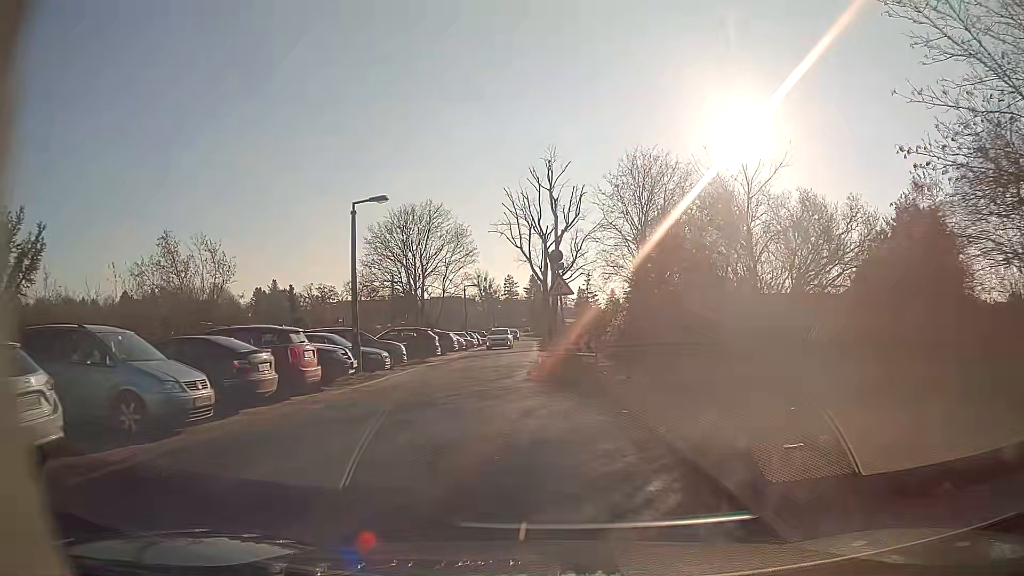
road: residential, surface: asphalt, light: Day
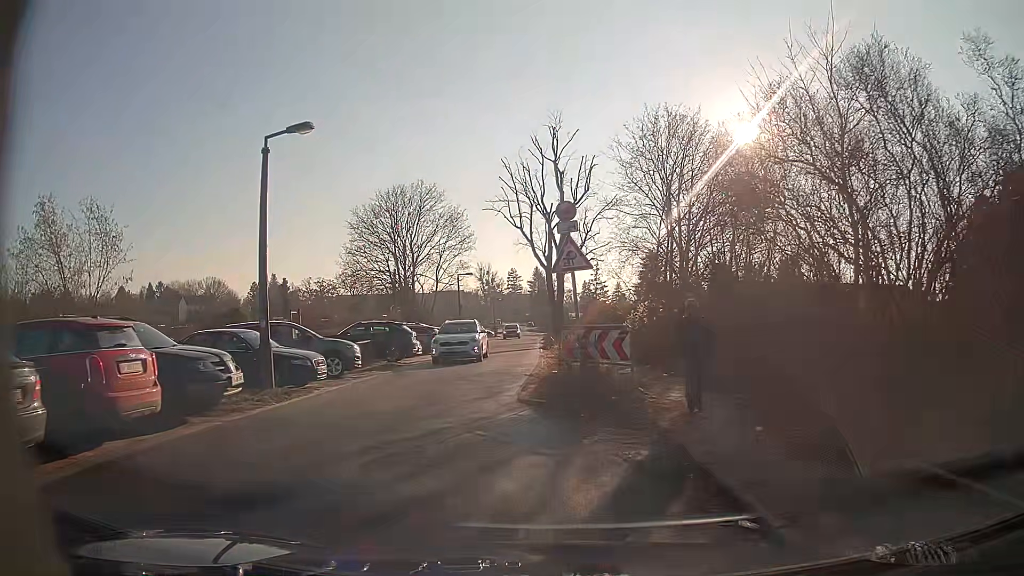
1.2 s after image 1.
(0.0, +6.7) m; 0°
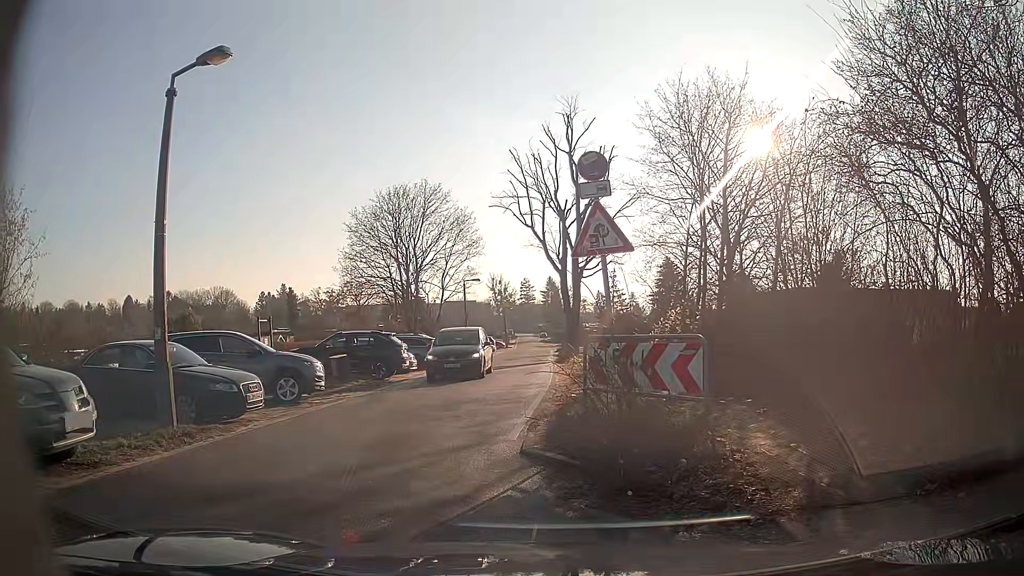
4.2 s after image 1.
(-0.1, +4.0) m; -2°
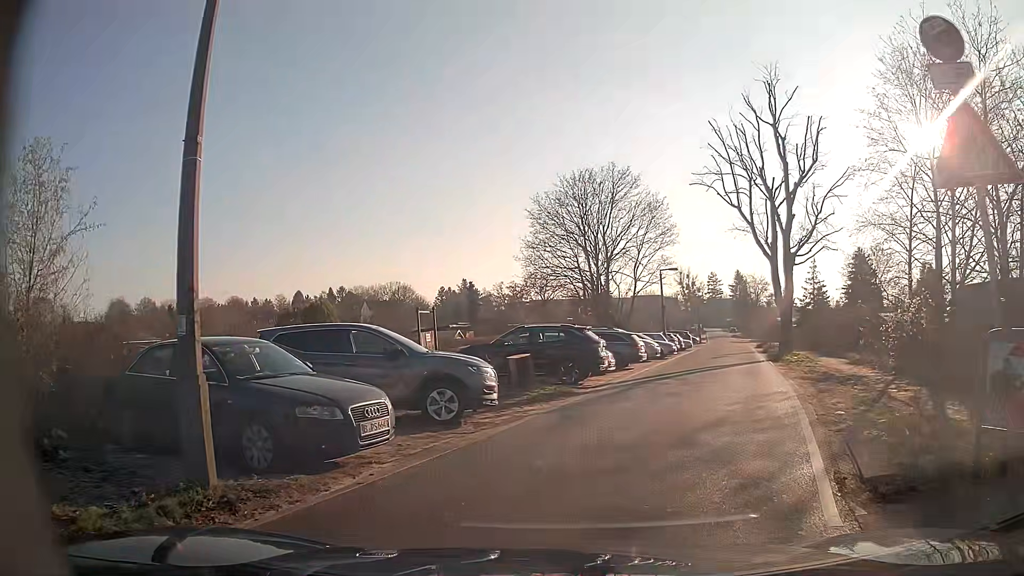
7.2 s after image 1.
(-0.7, +4.6) m; -16°
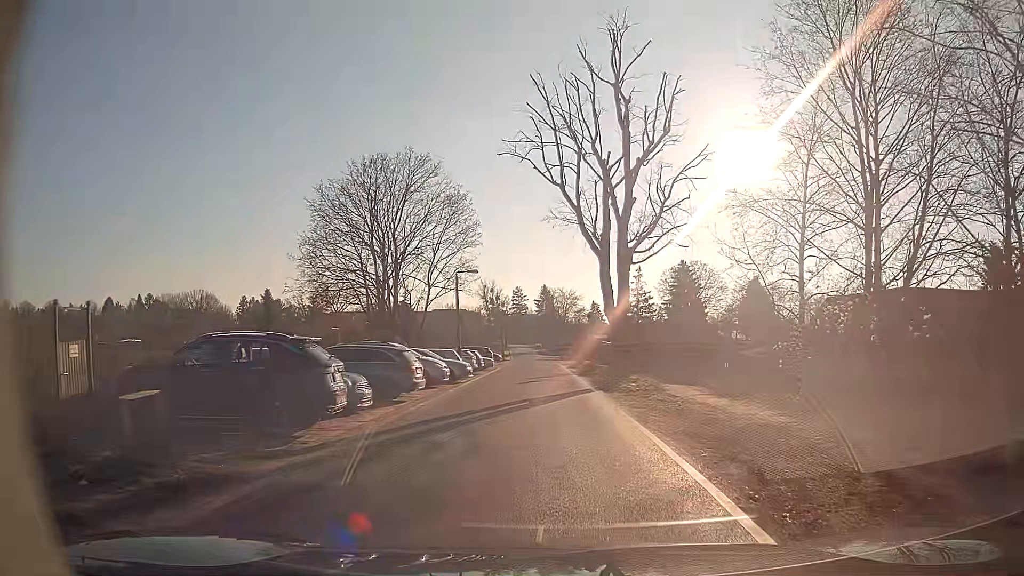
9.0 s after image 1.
(+1.5, +8.3) m; +18°
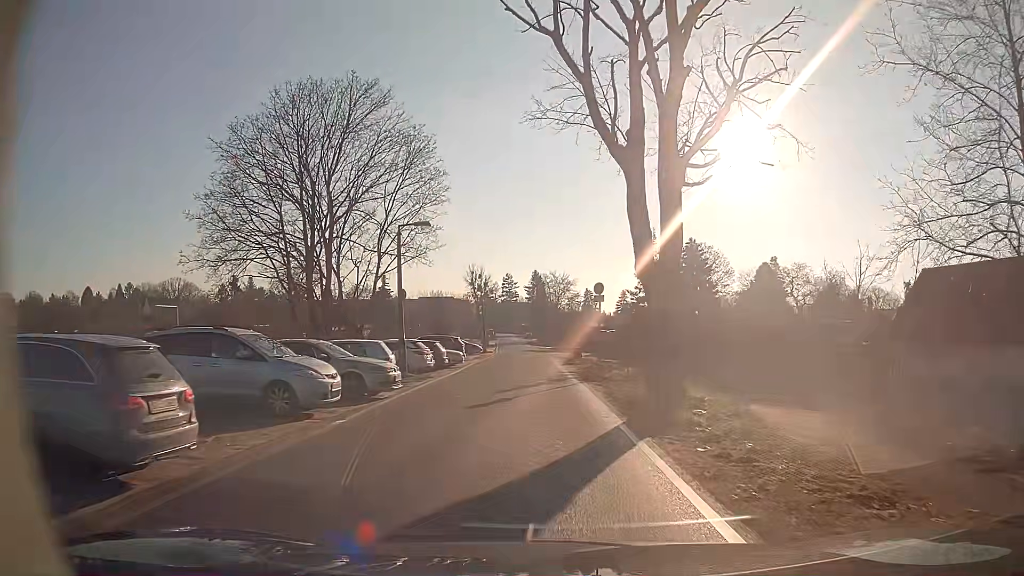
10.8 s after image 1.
(+0.1, +12.3) m; +1°
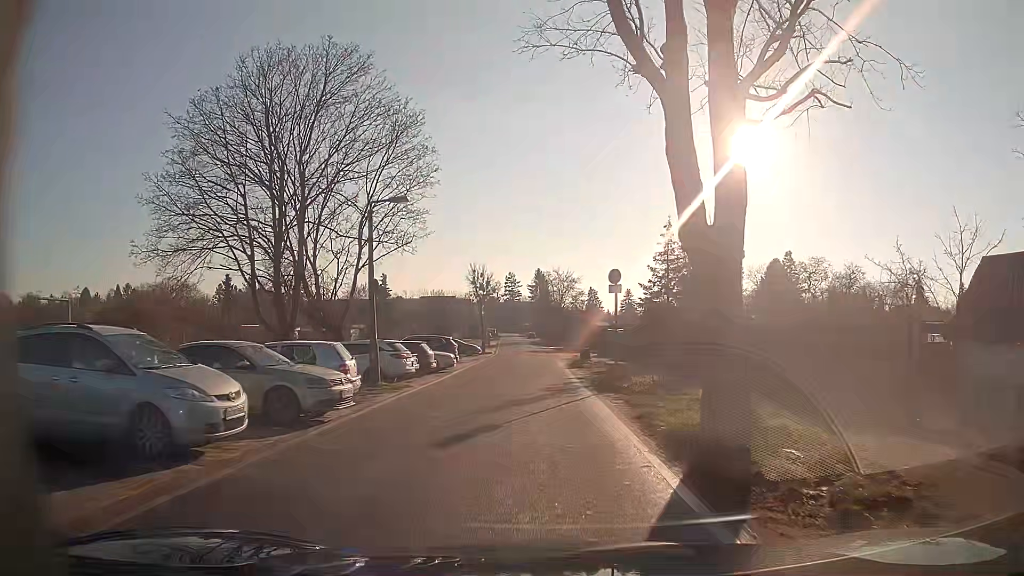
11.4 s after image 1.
(0.0, +4.5) m; -1°
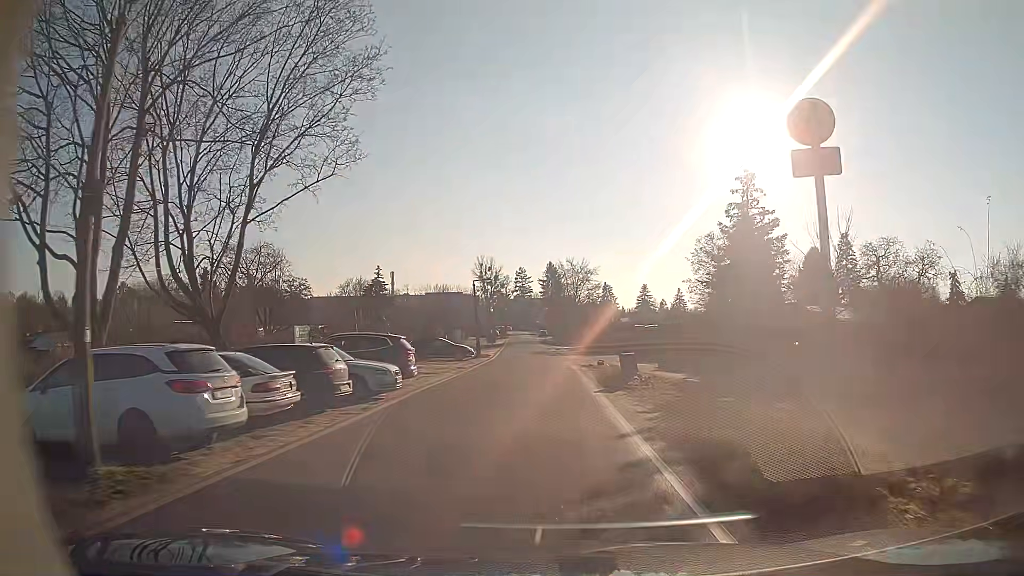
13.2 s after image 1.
(0.0, +13.8) m; 0°
(0, +10) (0, +20) (0, +30) (0, +40) (-1, +50) (-1, +60) (-1, +70) (-2, +80) (-2, +90) (-3, +100) m
